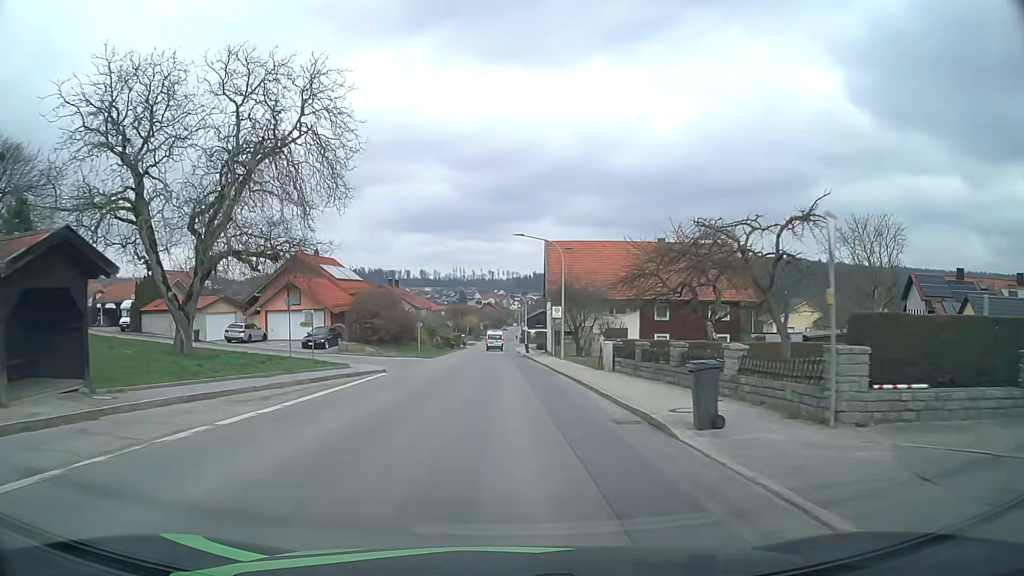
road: tertiary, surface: asphalt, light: Day
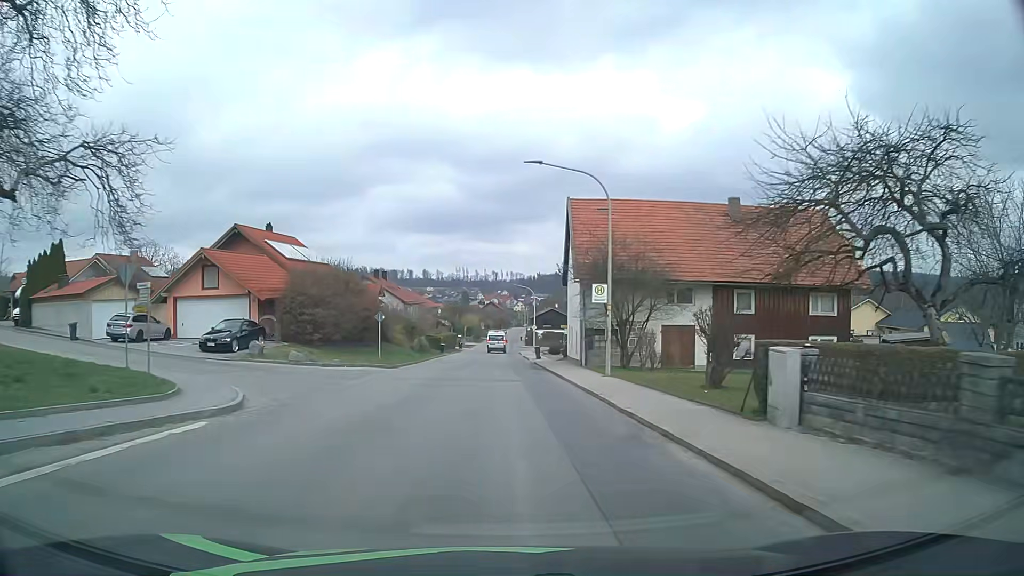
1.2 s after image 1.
(0.0, +16.6) m; 0°
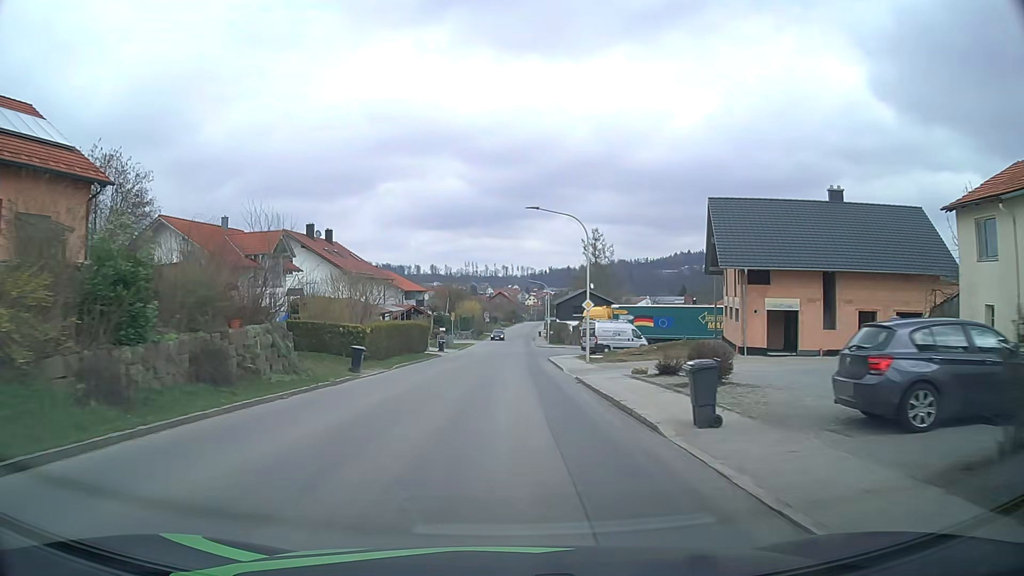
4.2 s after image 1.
(-0.4, +40.4) m; -1°
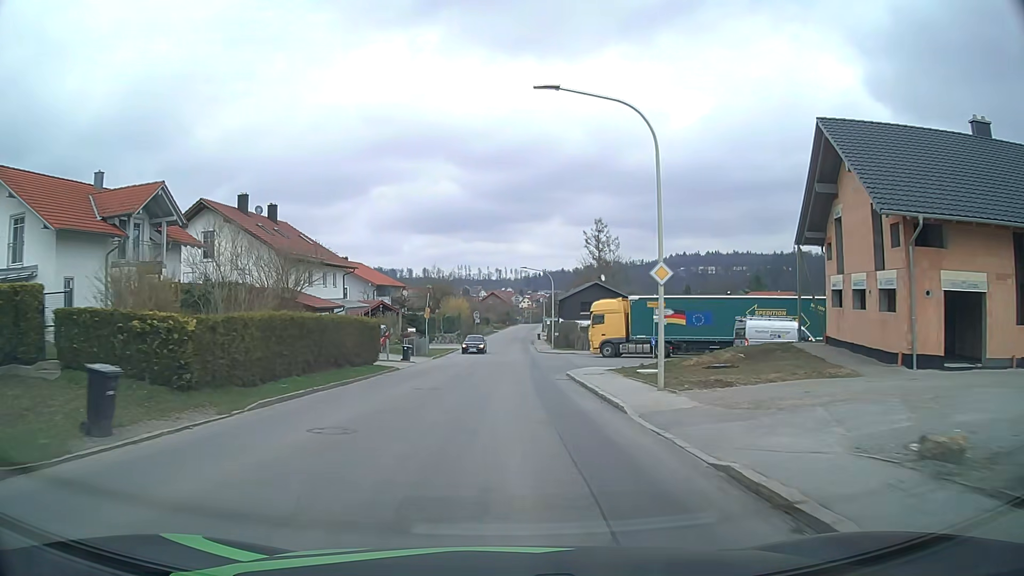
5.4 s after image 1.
(0.0, +16.0) m; 0°
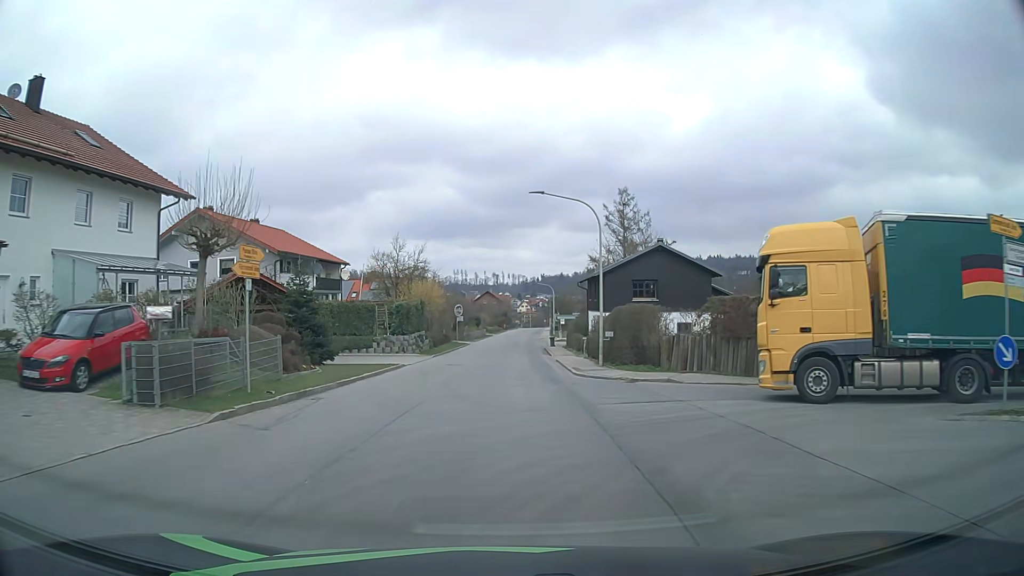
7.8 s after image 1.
(0.0, +32.1) m; 0°
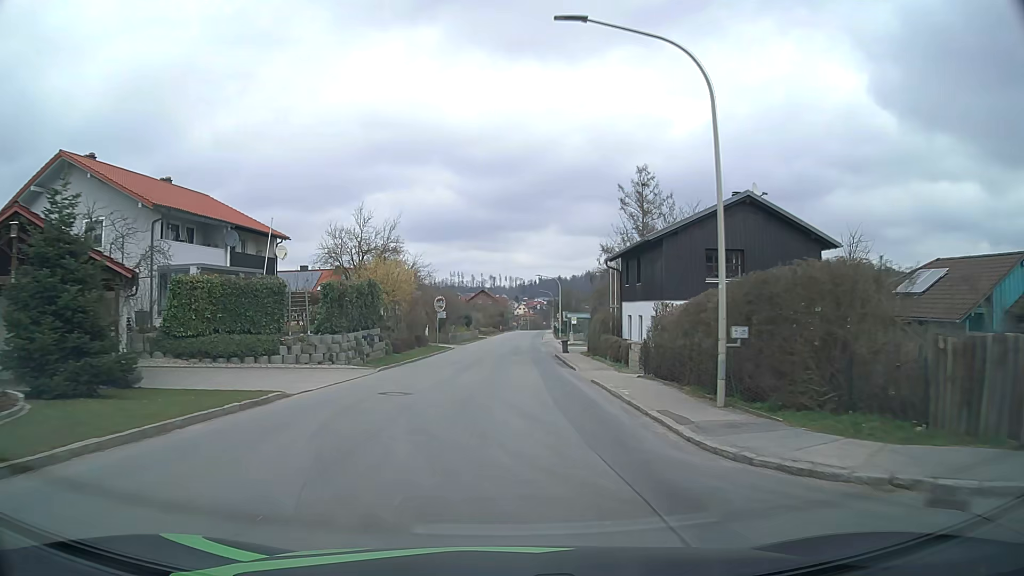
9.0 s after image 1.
(0.0, +16.3) m; 0°
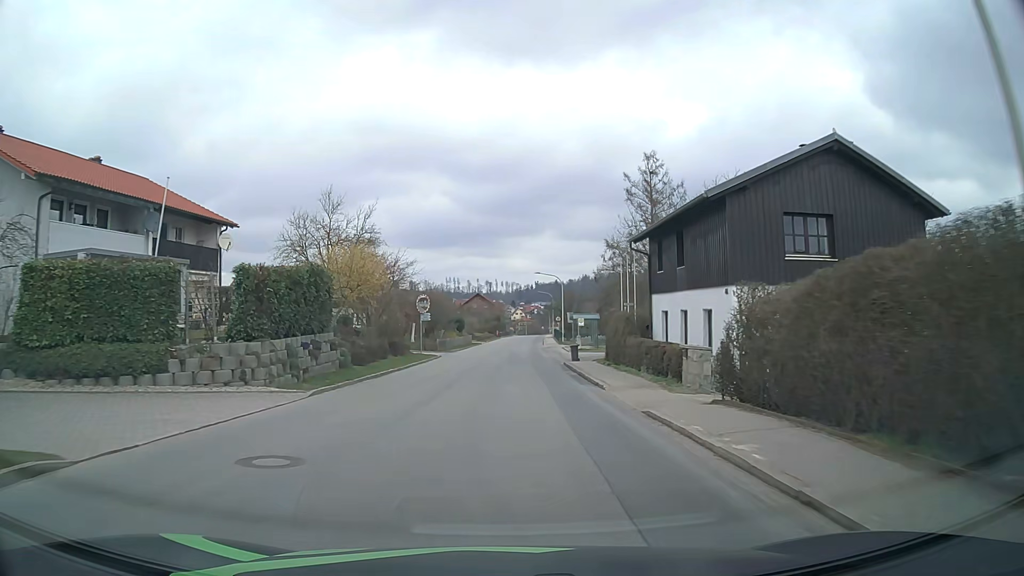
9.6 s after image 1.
(0.0, +8.2) m; 0°
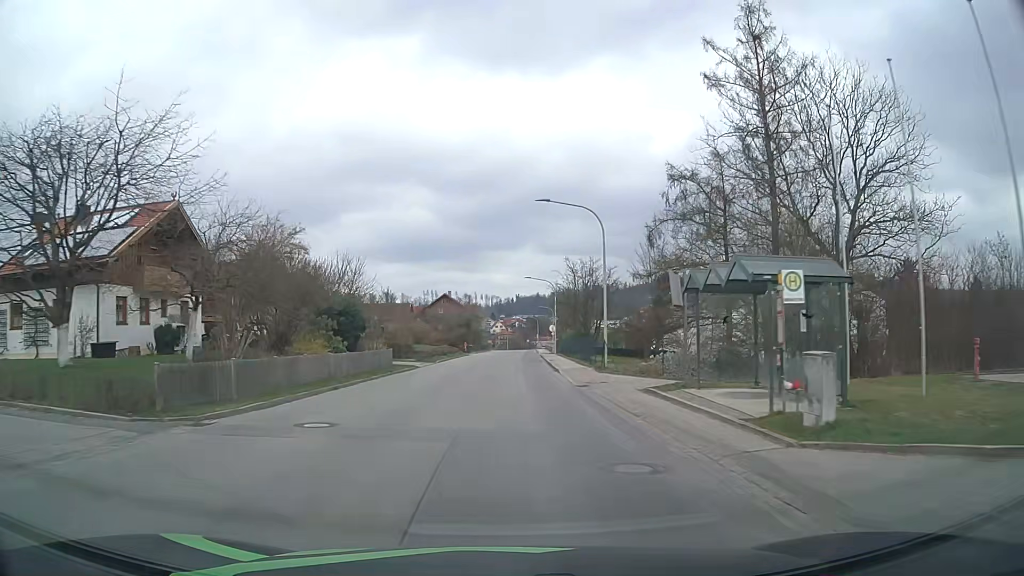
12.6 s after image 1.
(+0.7, +41.6) m; +2°
(0, +10) (0, +20) (0, +30) (0, +40) (+1, +50) (+1, +60) (+1, +70) (+1, +80) (+2, +90) (+2, +100) m
